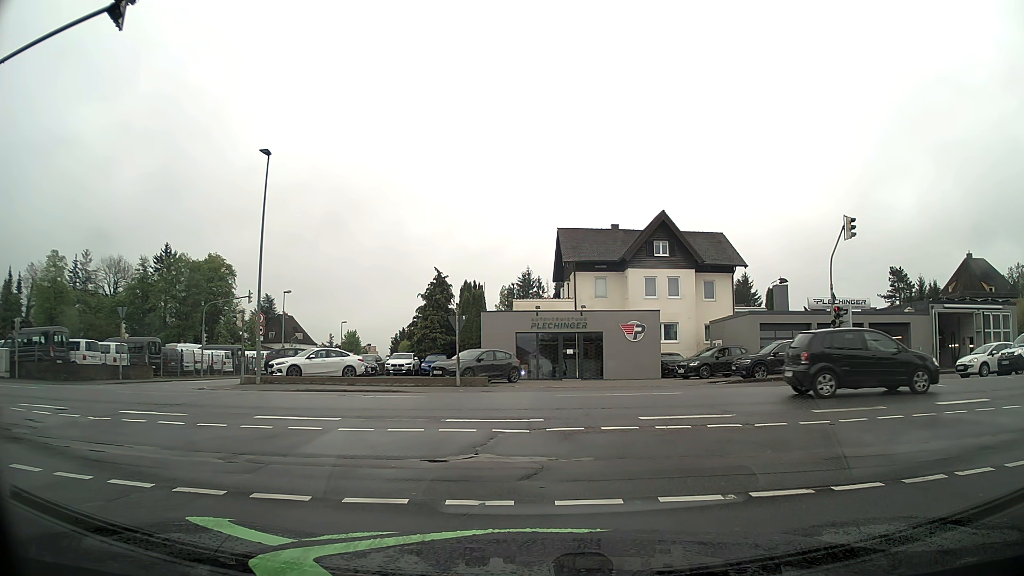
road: residential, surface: asphalt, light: Day
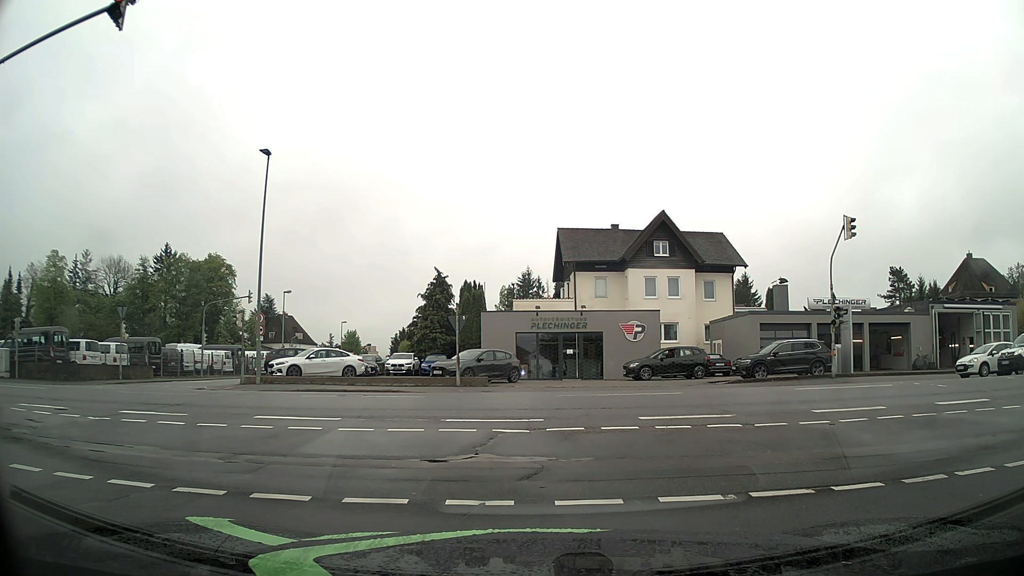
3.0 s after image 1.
(0.0, 0.0) m; 0°
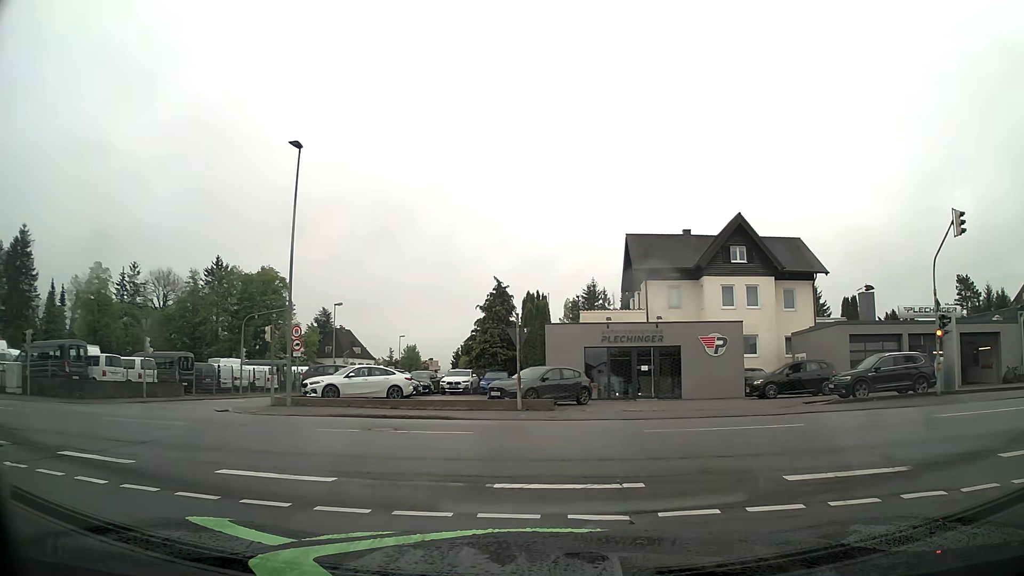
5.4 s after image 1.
(0.0, +4.2) m; -3°
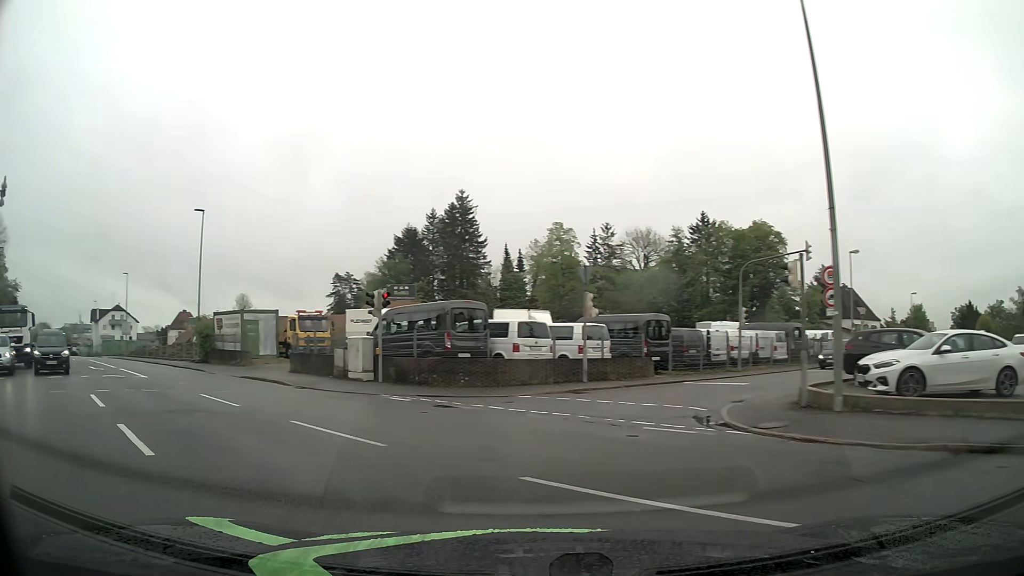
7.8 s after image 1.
(-4.3, +12.0) m; -40°
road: tertiary
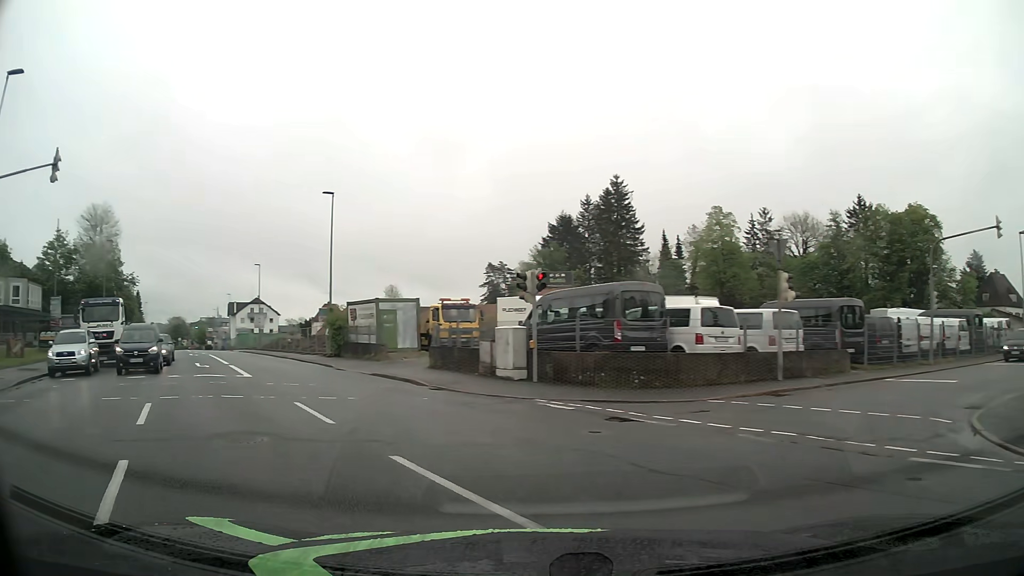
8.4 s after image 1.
(-0.7, +4.1) m; -16°
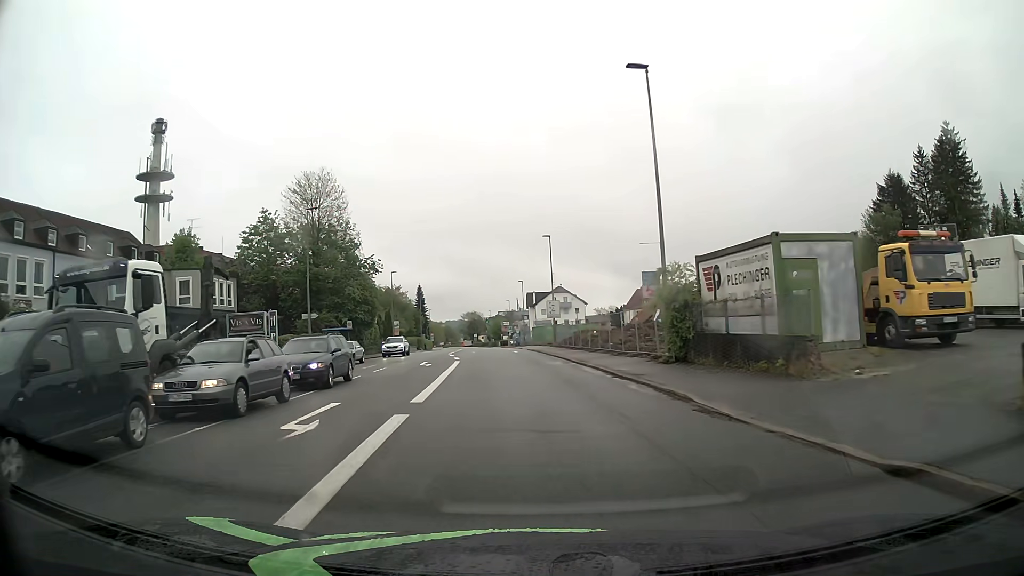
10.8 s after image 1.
(-5.9, +19.2) m; -26°
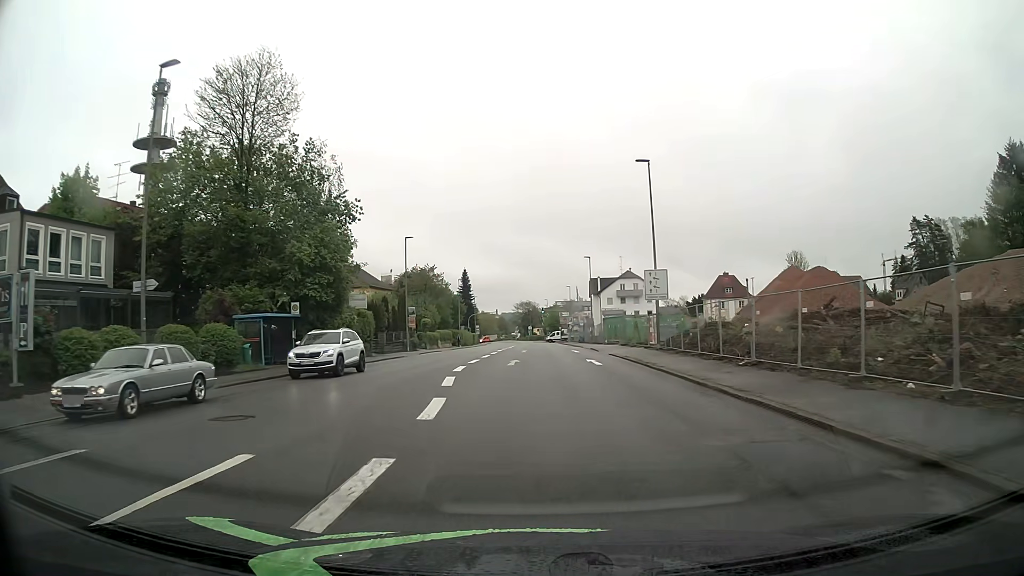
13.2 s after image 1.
(-1.6, +26.7) m; -5°
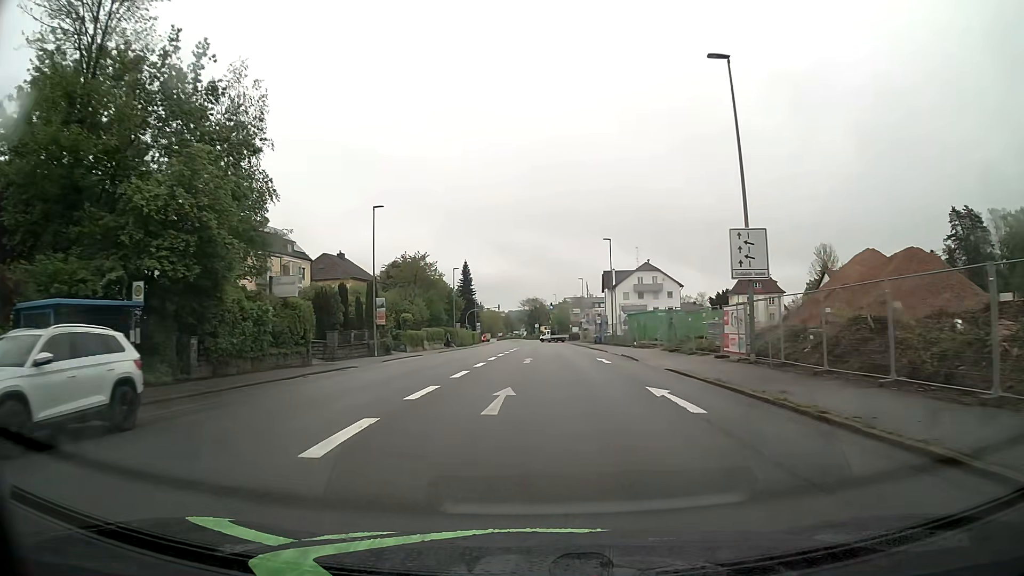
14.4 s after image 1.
(-0.1, +14.9) m; 0°
(0, +10) (0, +20) (0, +30) (+1, +40) (+1, +50) (+1, +60) (+1, +70) (+1, +80) (+2, +90) (+2, +100) m
